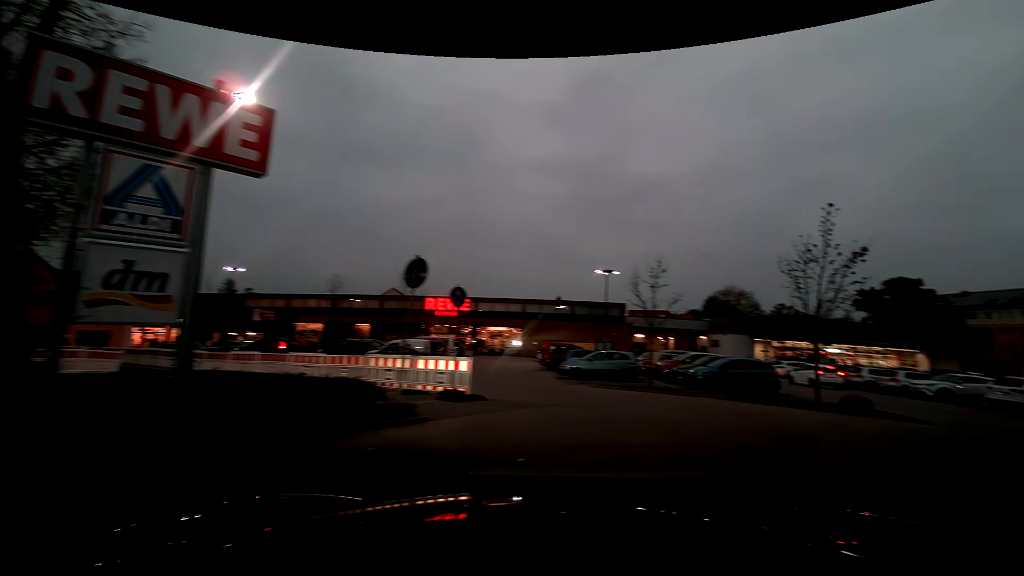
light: Dusk
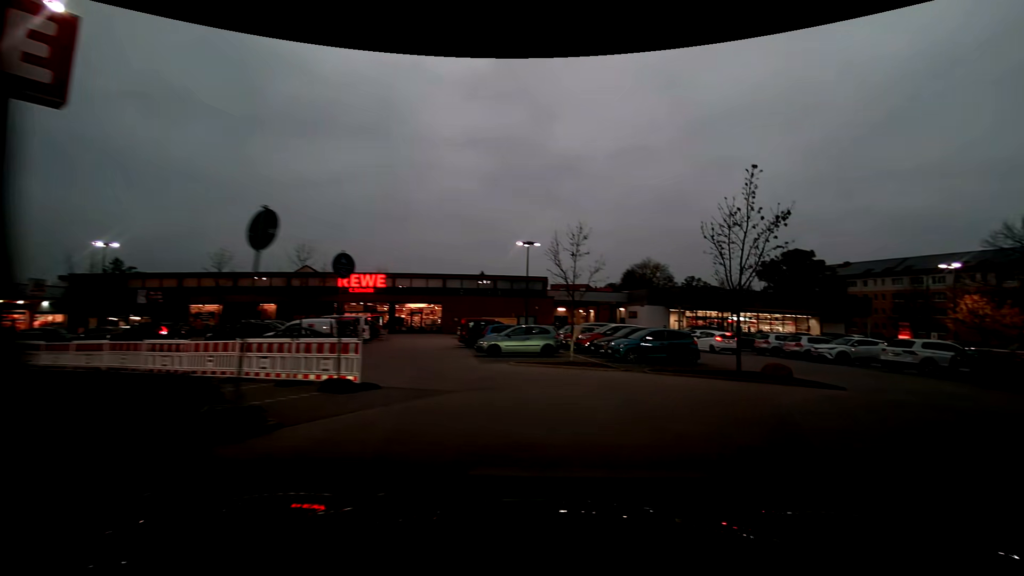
(+0.1, +2.2) m; +7°
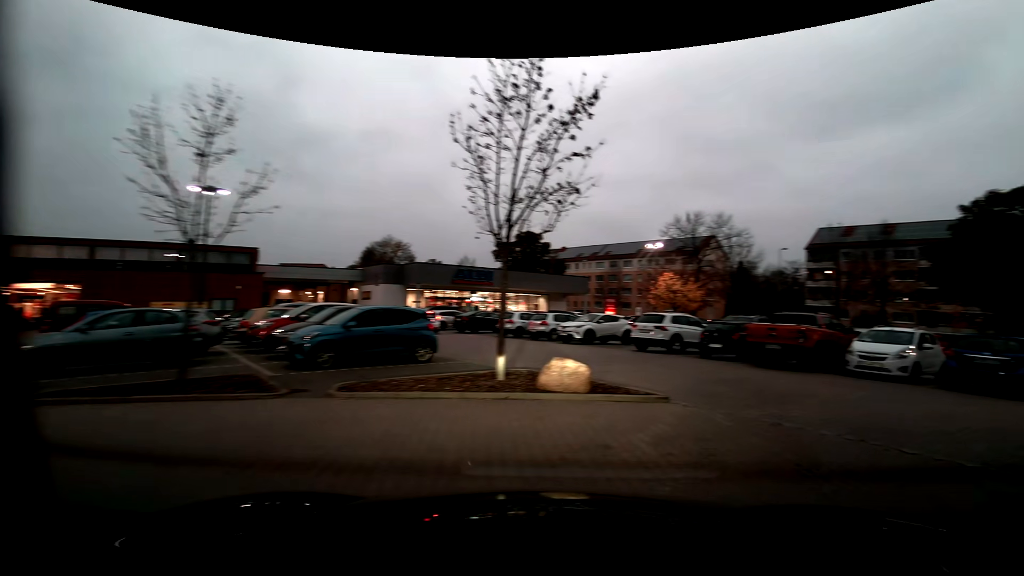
(+1.6, +8.5) m; +29°
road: service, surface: paving_stones
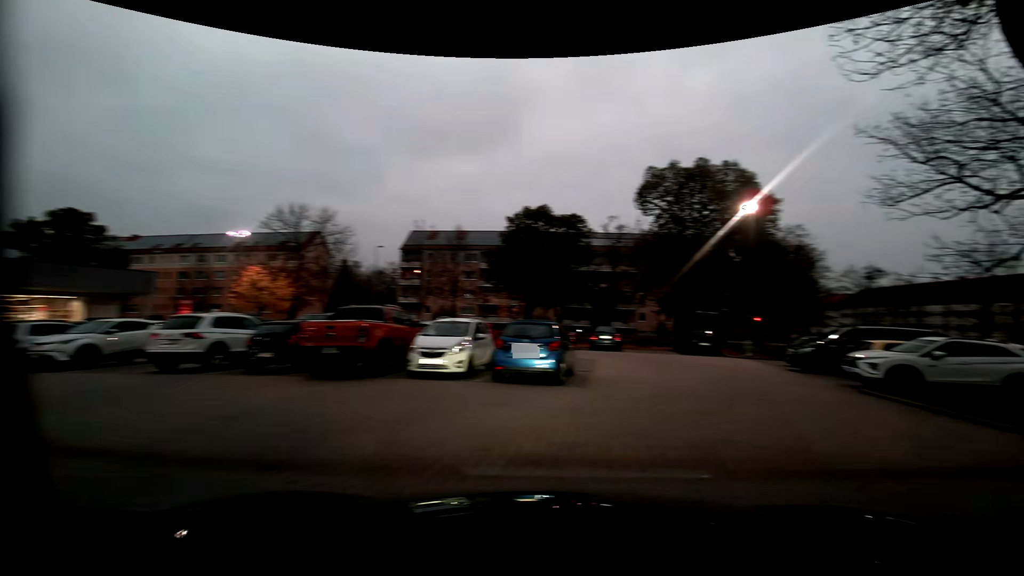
(+1.6, +4.6) m; +41°
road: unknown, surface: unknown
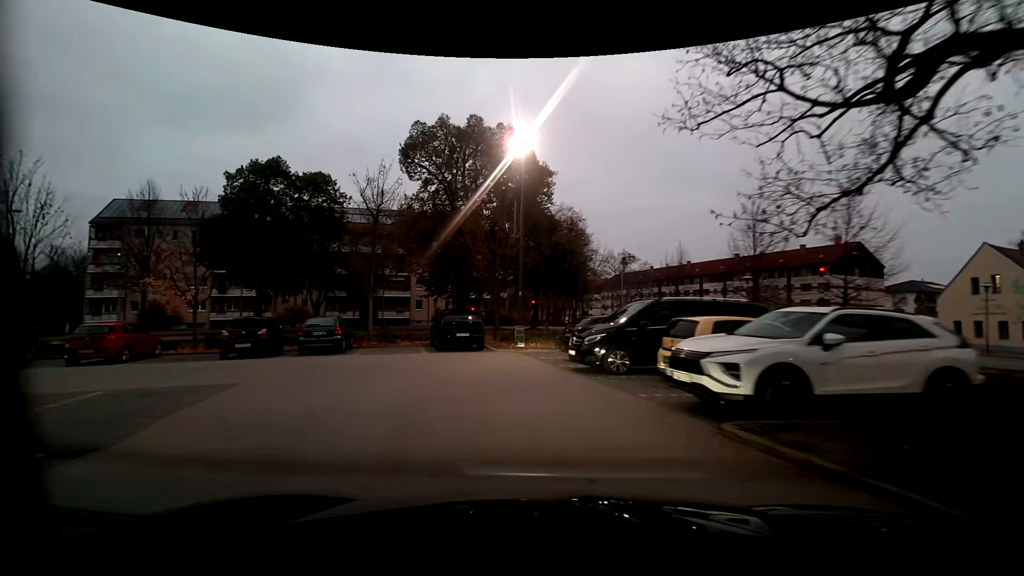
(+3.8, +10.0) m; +24°
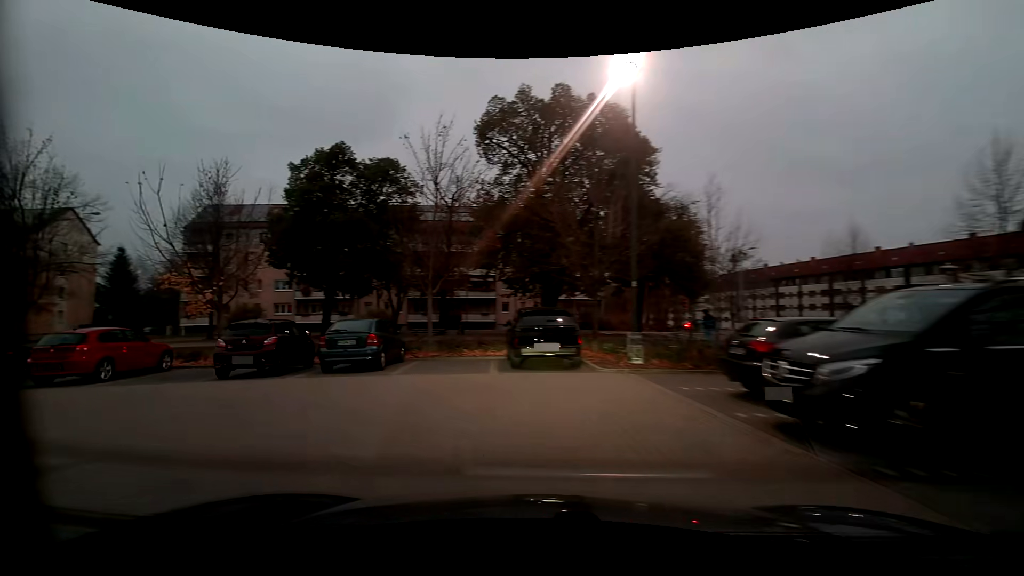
(-0.5, +6.2) m; -10°
